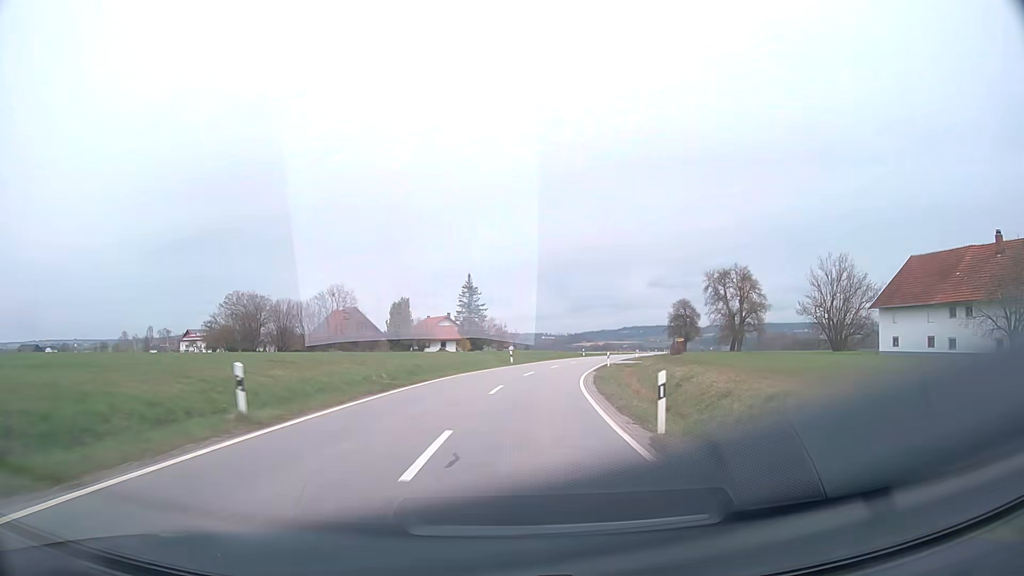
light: Day
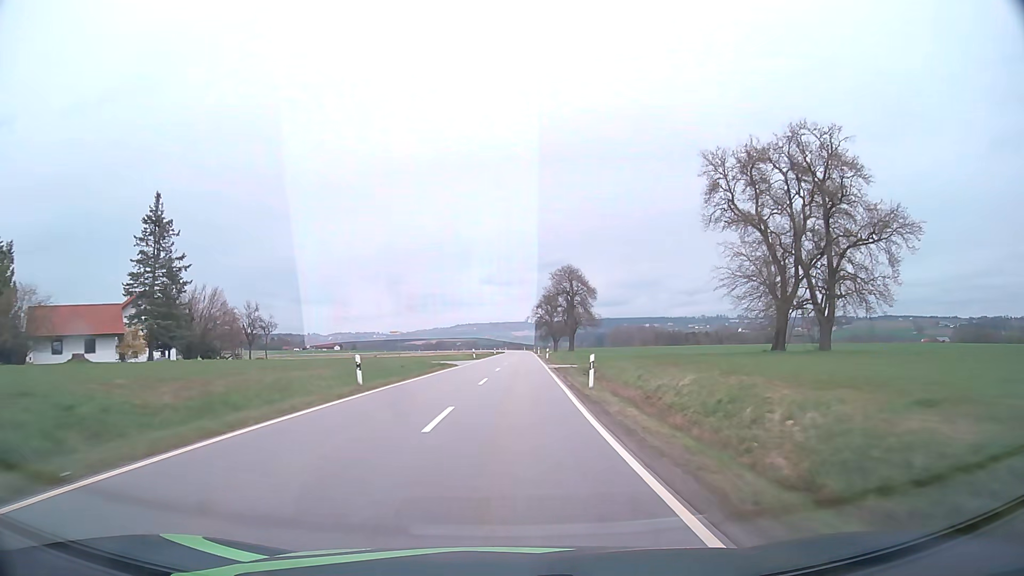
(+9.5, +68.9) m; +14°
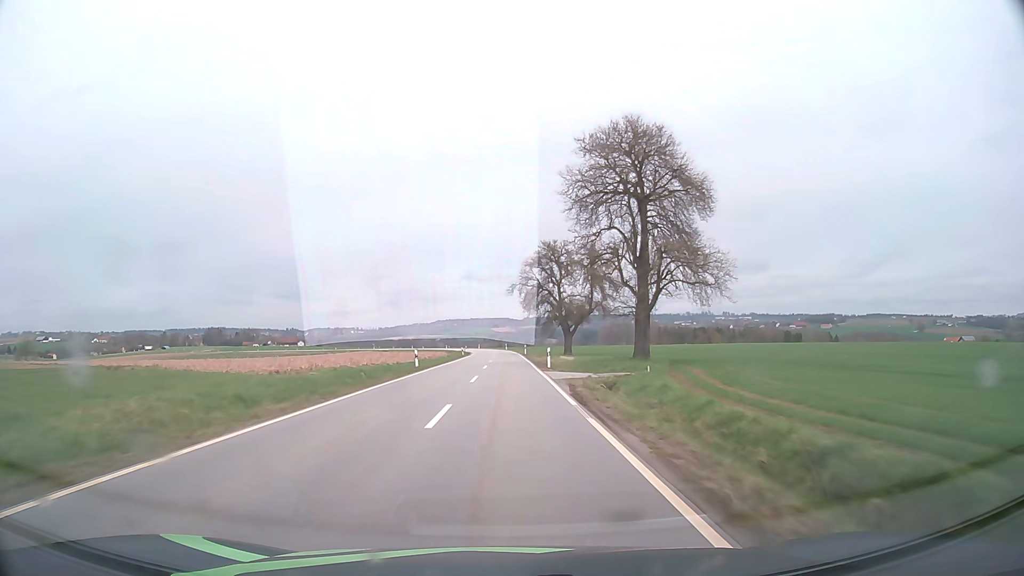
(+2.1, +72.7) m; +2°
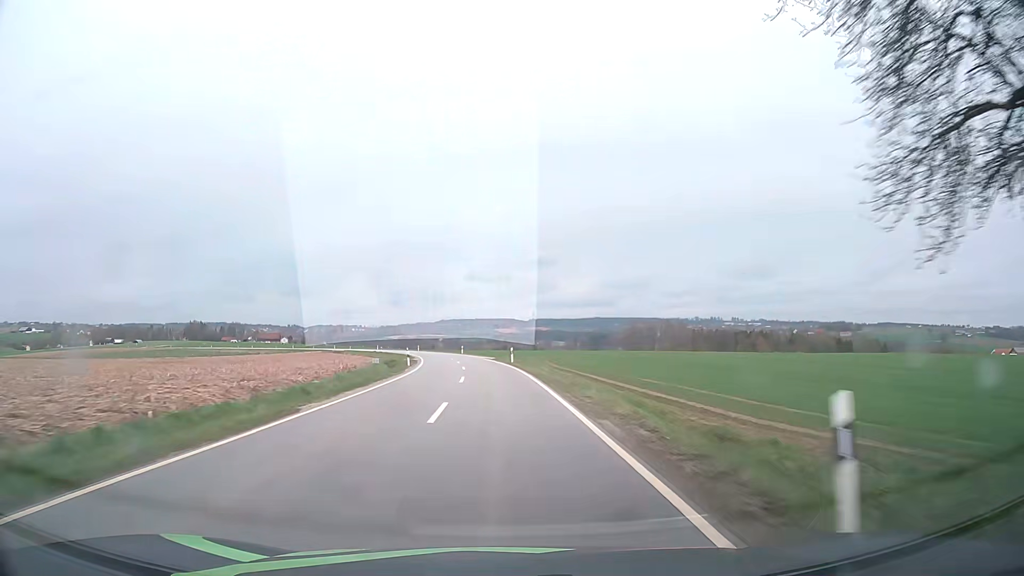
(-0.1, +72.2) m; 0°
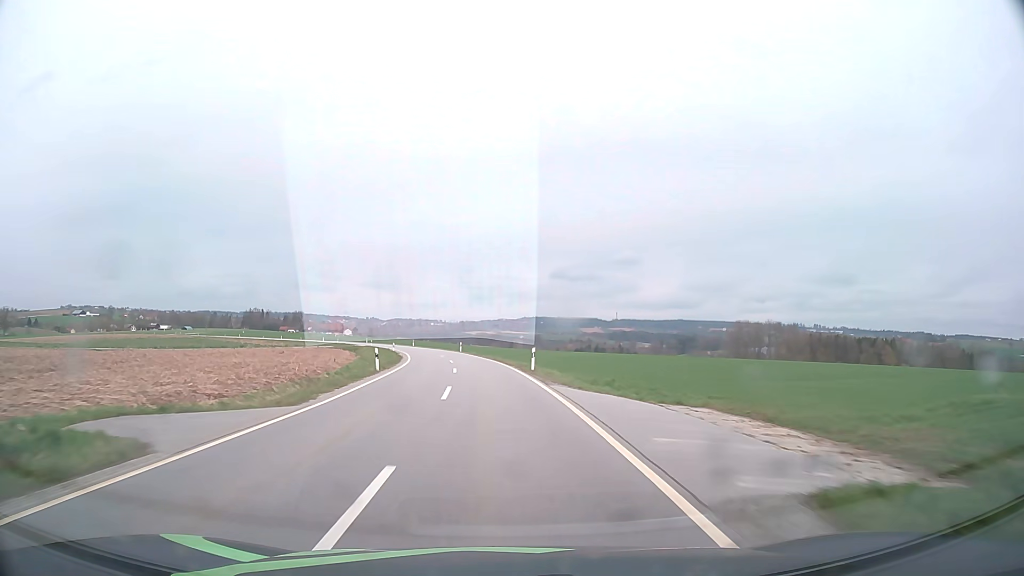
(-3.0, +57.0) m; -7°
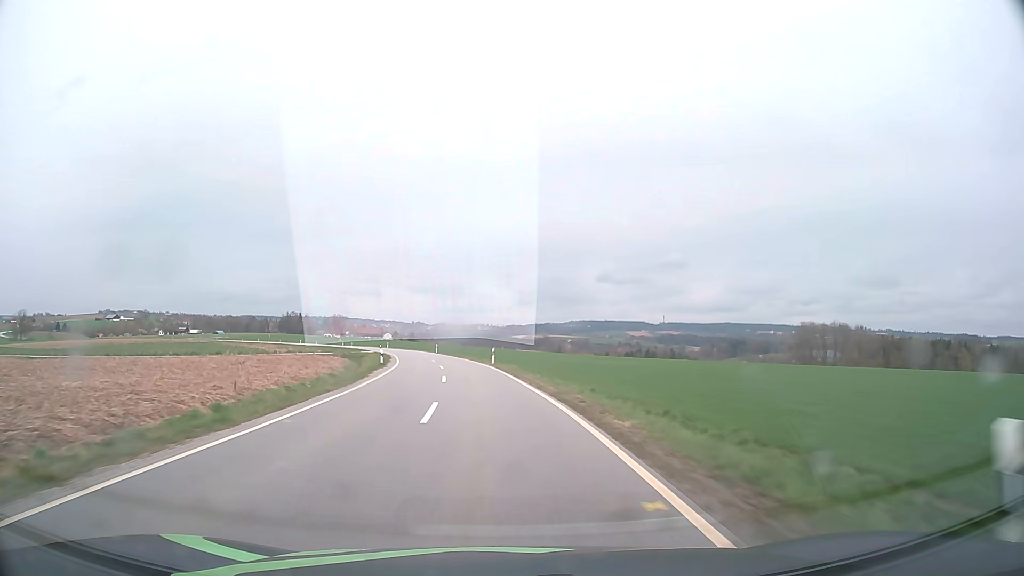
(-0.9, +28.4) m; -3°
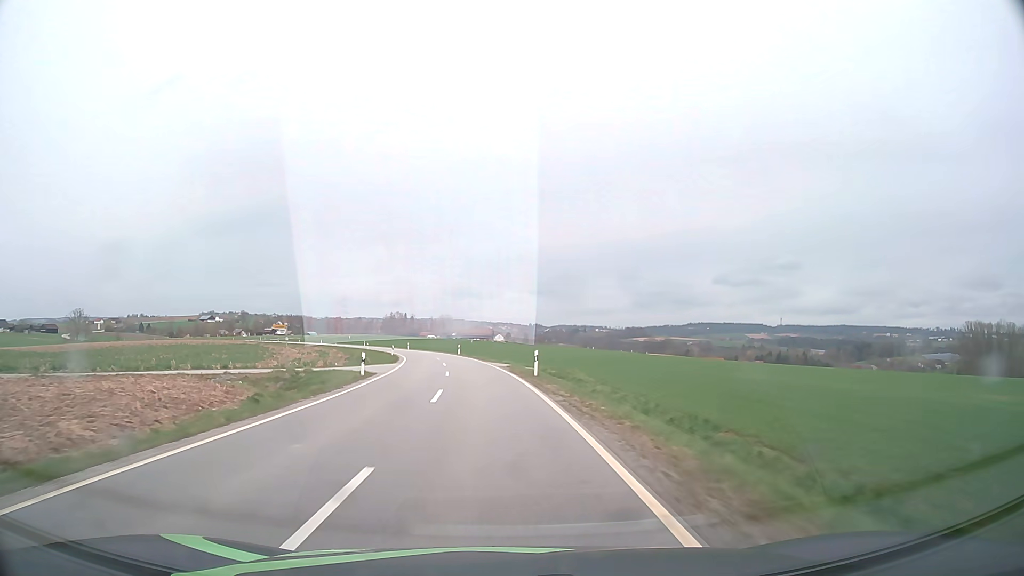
(-5.3, +56.8) m; -10°
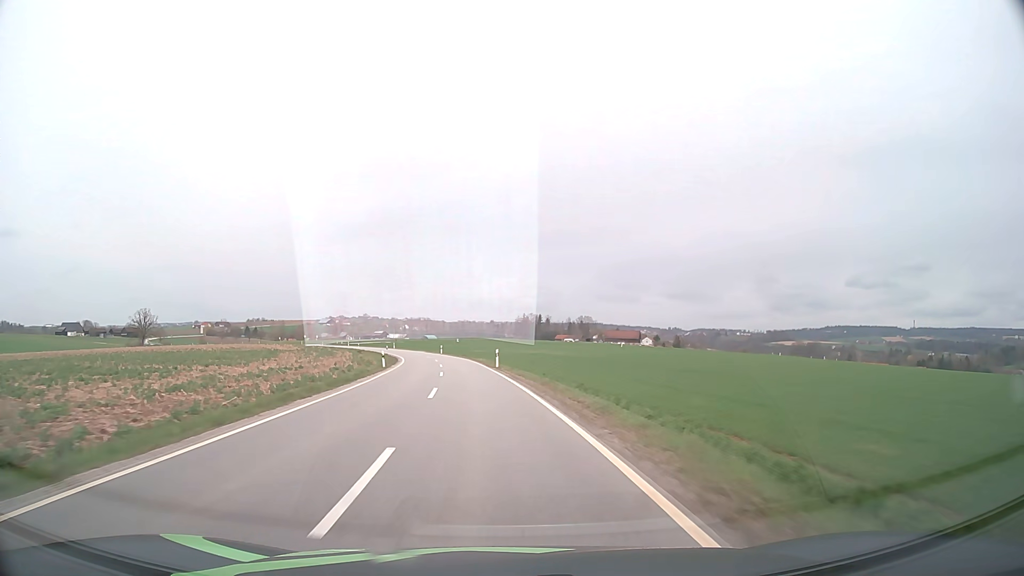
(-7.3, +71.5) m; -12°
(0, +10) (-1, +20) (-1, +30) (-2, +40) (-4, +50) (-5, +60) (-7, +70) (-9, +79) (-12, +89) (-14, +99) m
